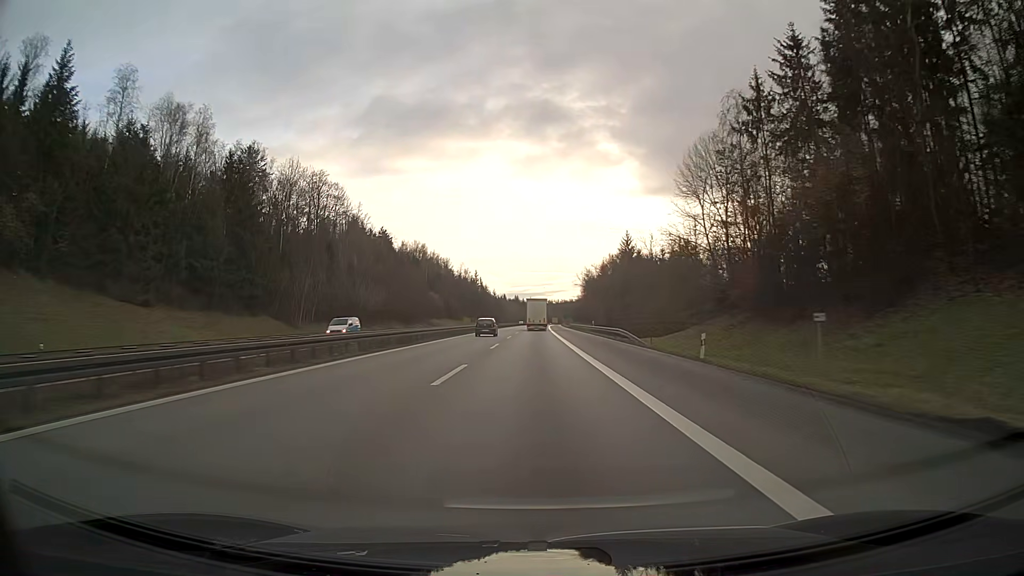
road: motorway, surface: asphalt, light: Day
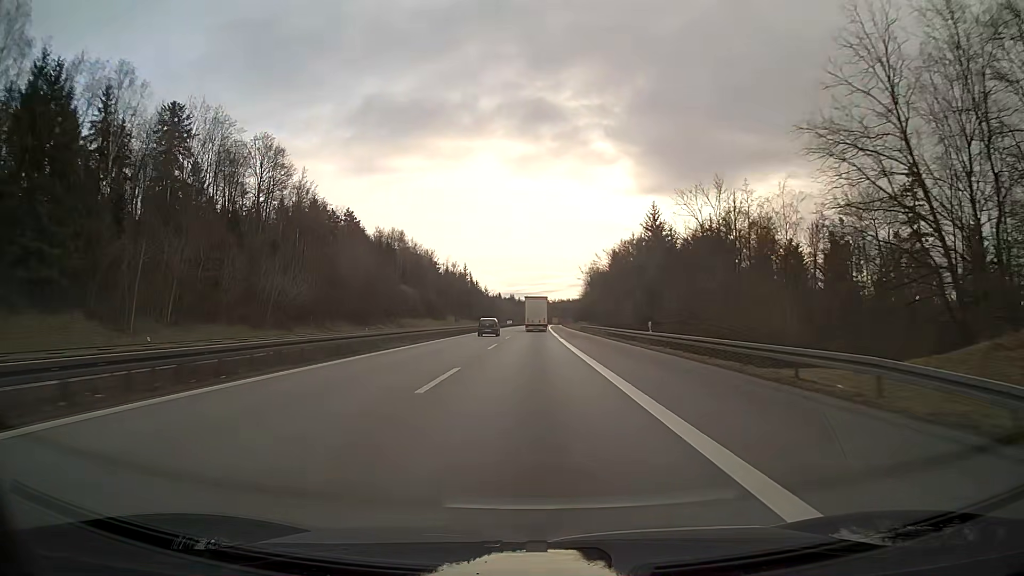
(+0.1, +36.9) m; 0°
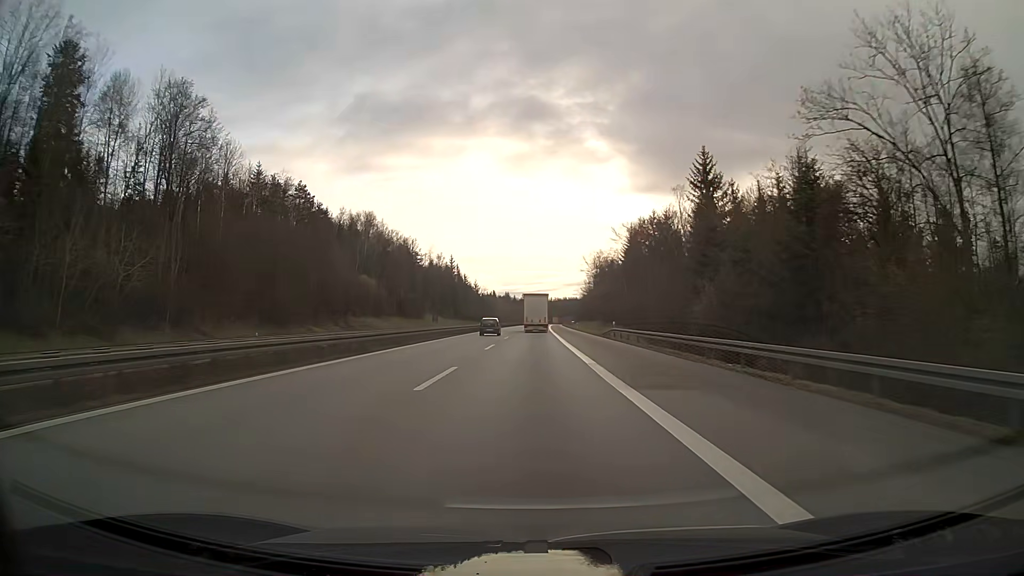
(+0.1, +36.2) m; 0°
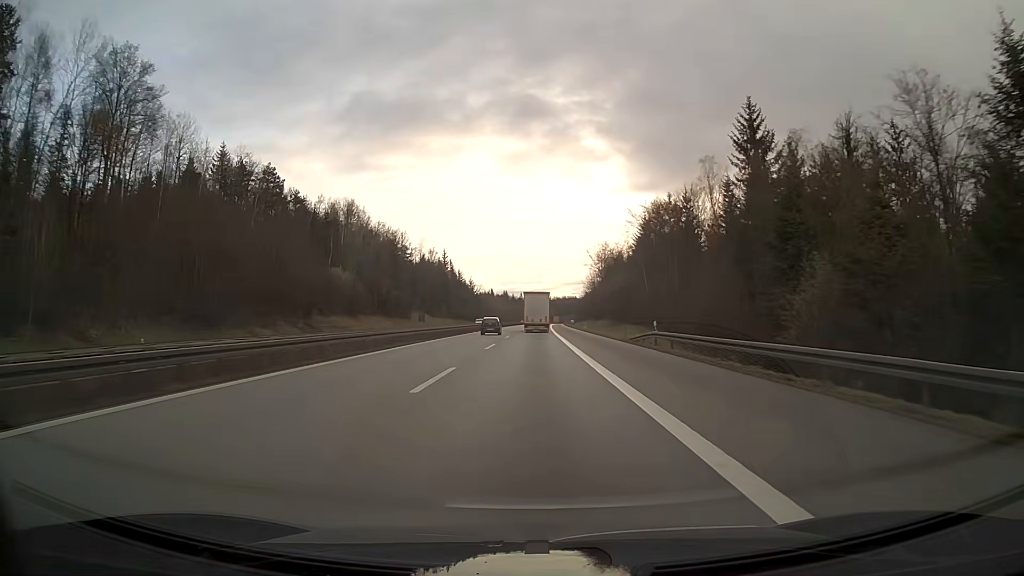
(0.0, +17.8) m; 0°
